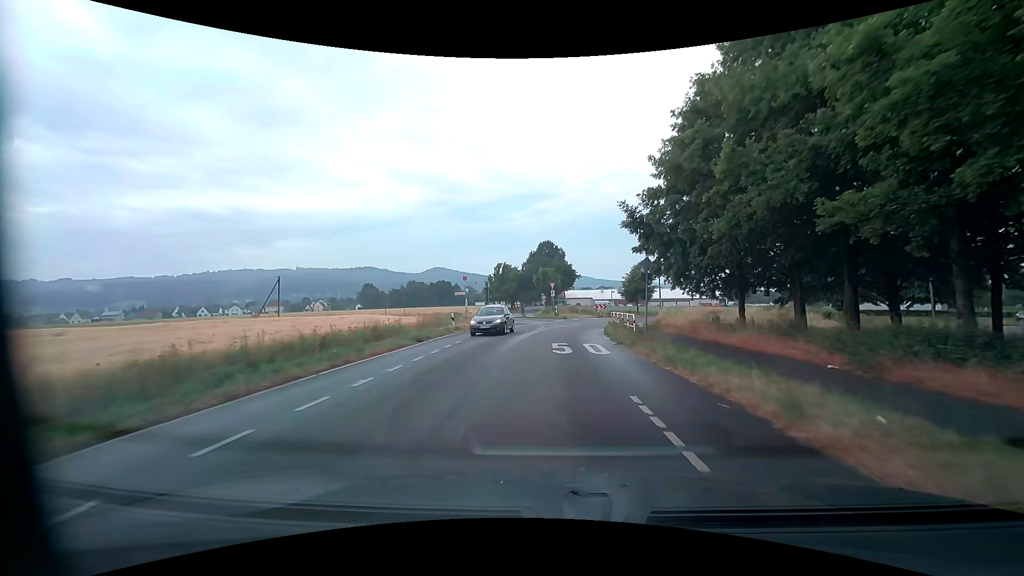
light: Day
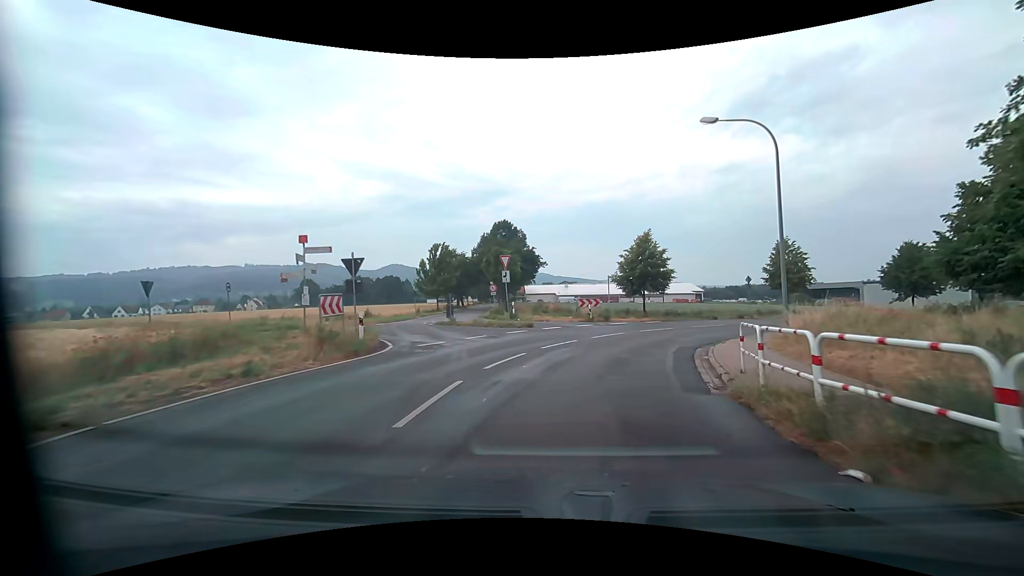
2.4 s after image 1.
(+0.5, +24.6) m; +4°
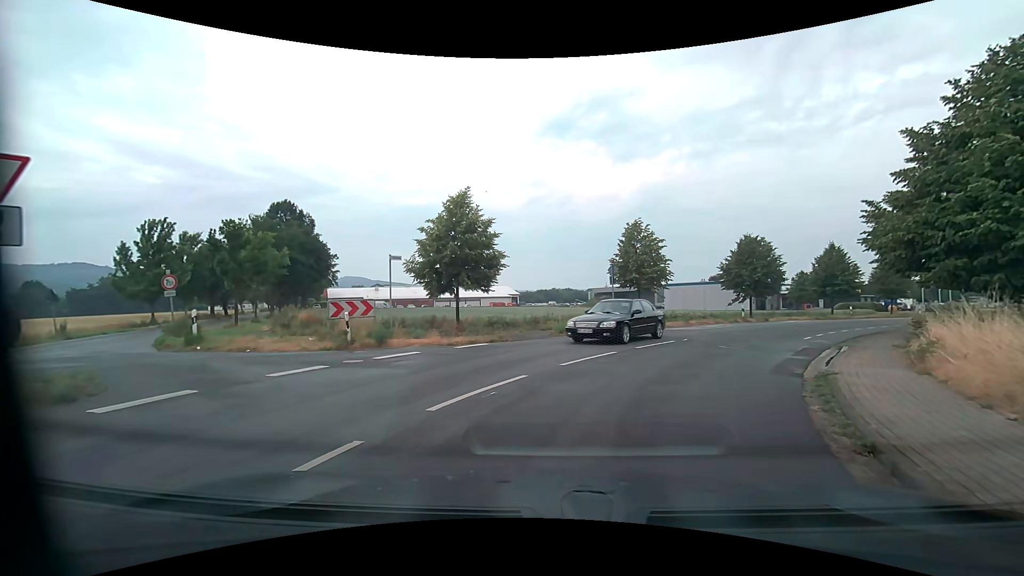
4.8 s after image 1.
(+2.6, +15.6) m; +21°
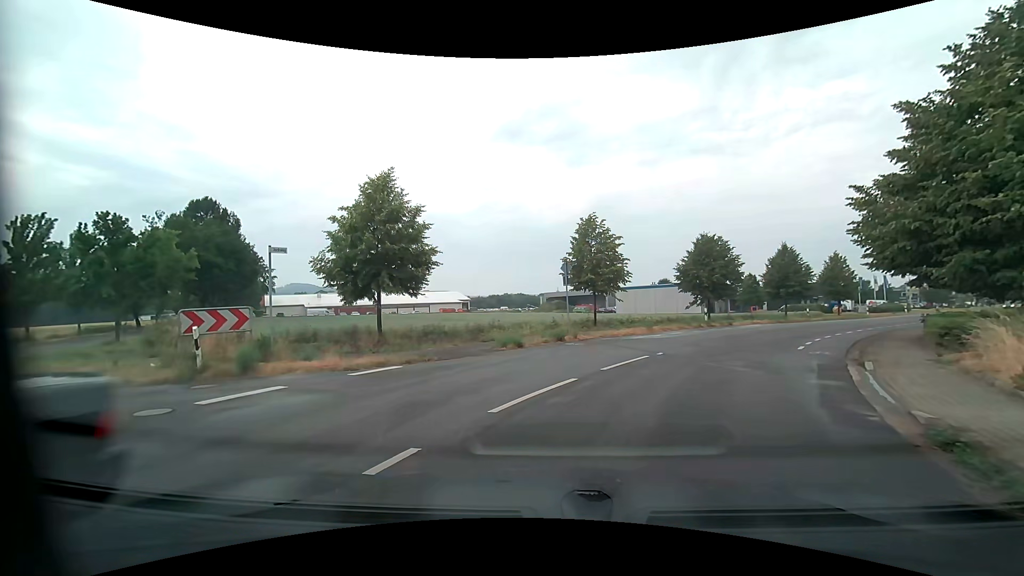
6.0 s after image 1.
(+0.2, +3.9) m; +5°
